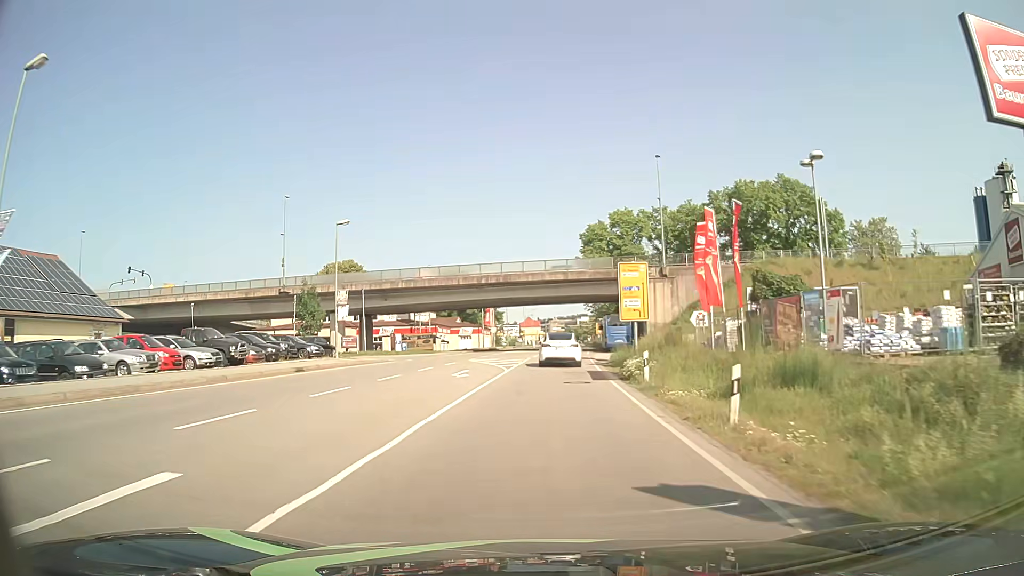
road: primary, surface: asphalt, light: Day
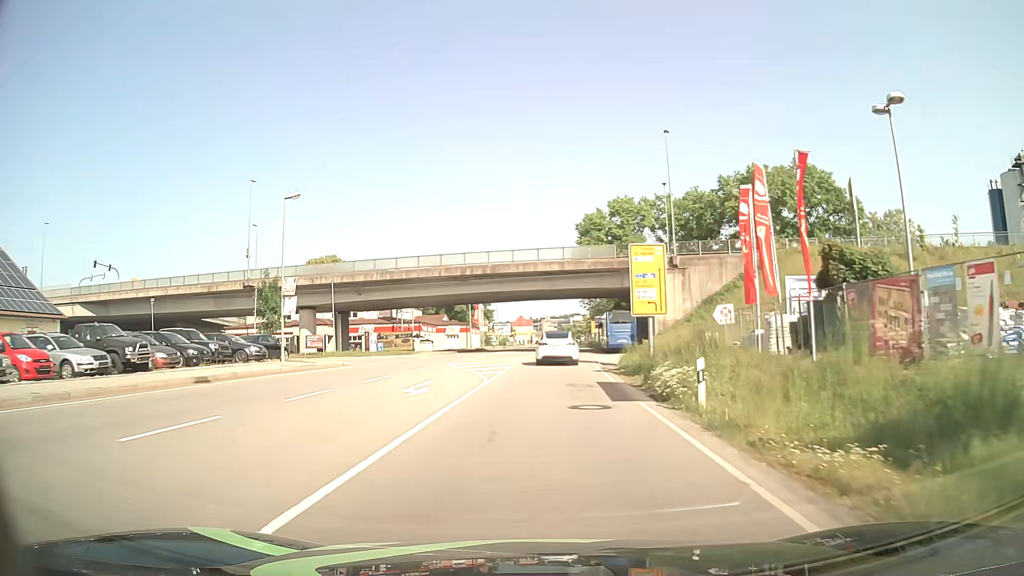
(0.0, +7.5) m; +1°
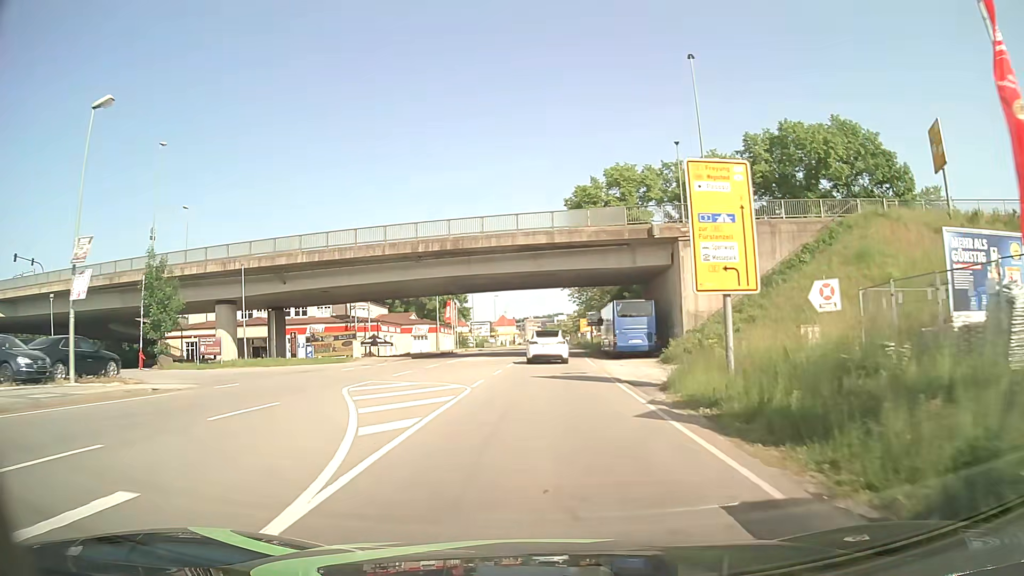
(+0.2, +15.2) m; +1°
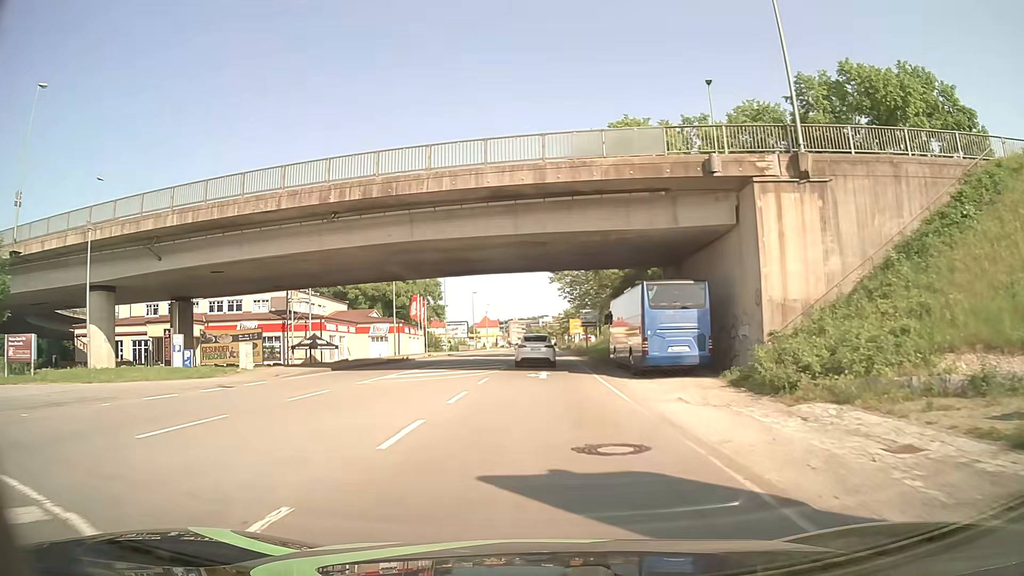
(+0.2, +15.3) m; +2°
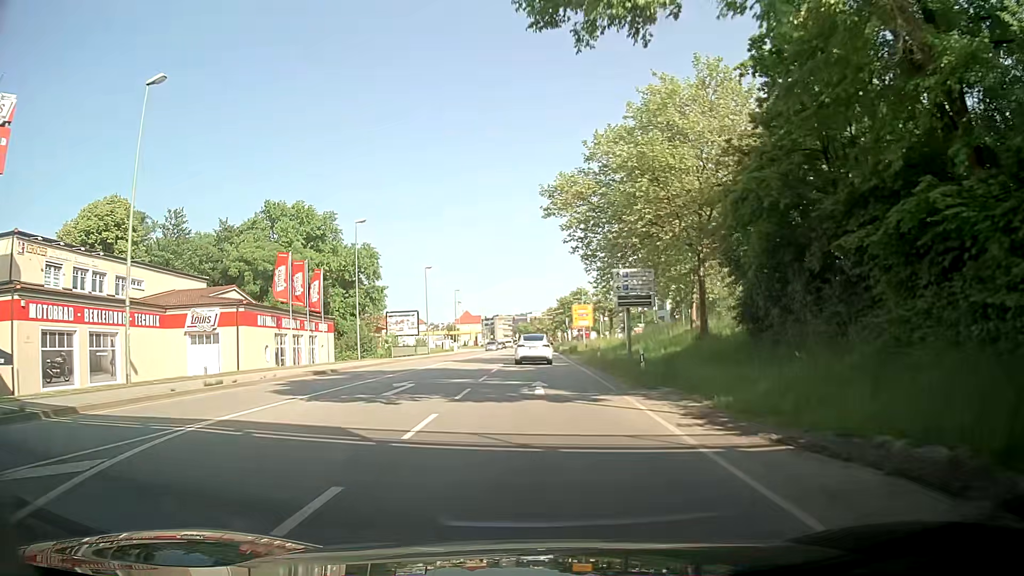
(-0.4, +38.6) m; -1°
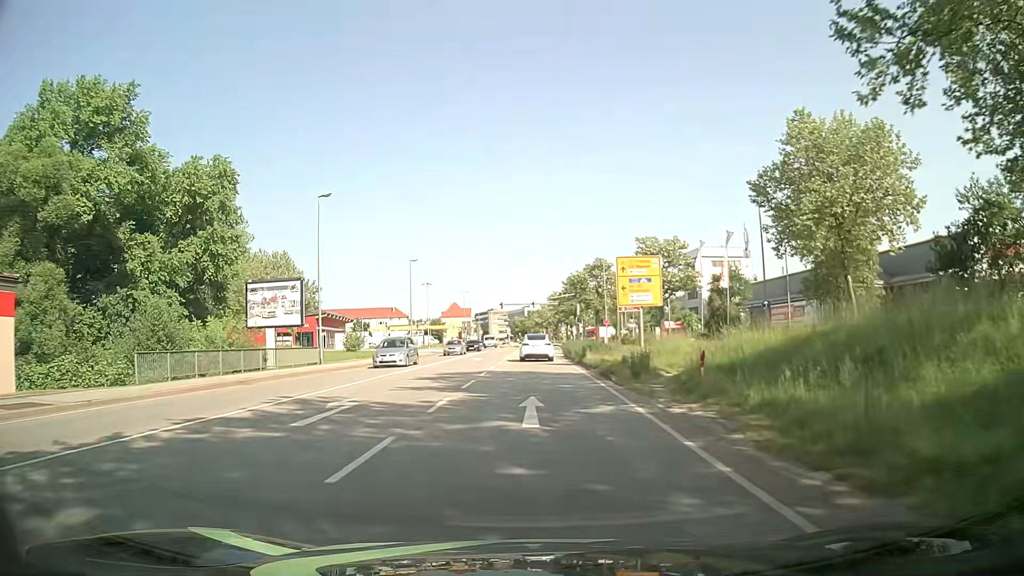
(+1.1, +39.0) m; +2°
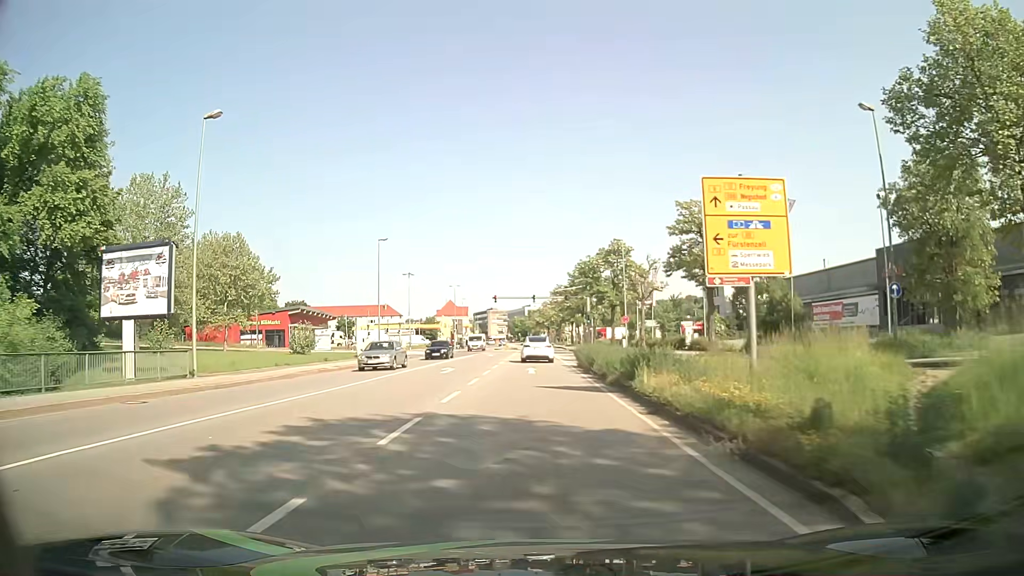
(-0.1, +15.7) m; 0°
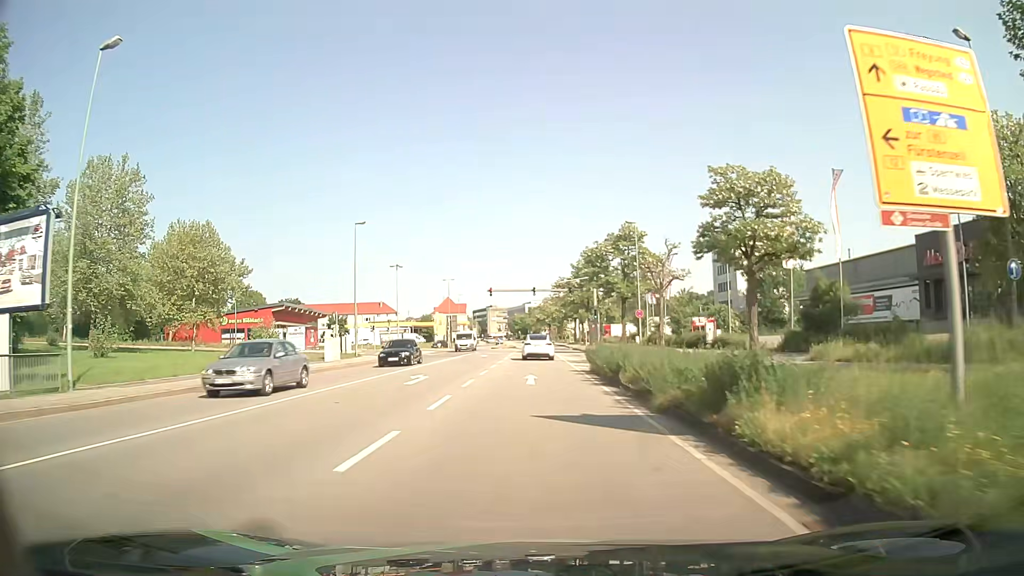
(0.0, +7.8) m; 0°
(0, +10) (0, +20) (0, +30) (0, +40) (0, +50) (0, +60) (0, +70) (0, +80) (-1, +90) (-1, +100) m
